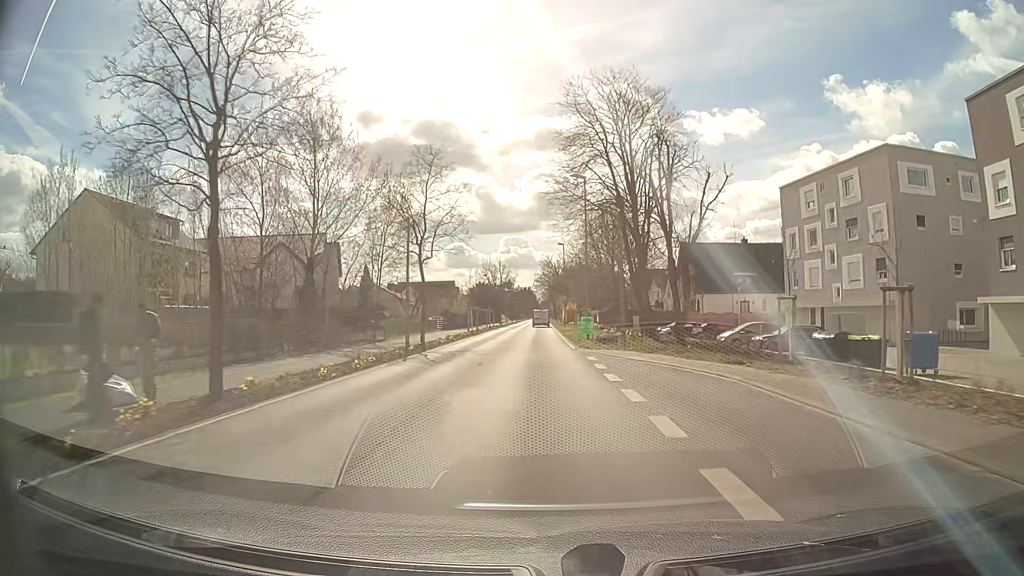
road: tertiary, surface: asphalt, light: Day
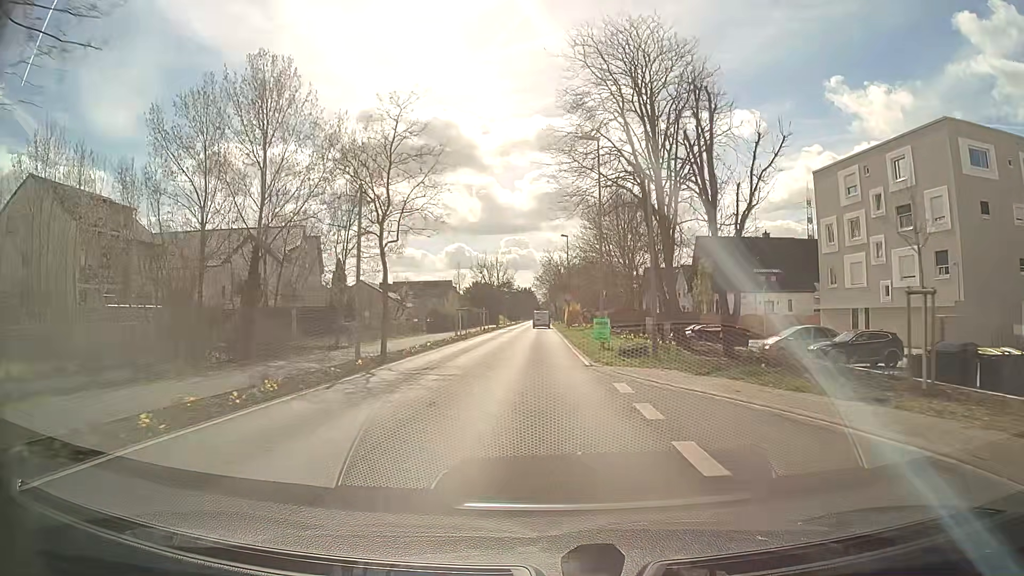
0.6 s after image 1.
(0.0, +7.8) m; 0°
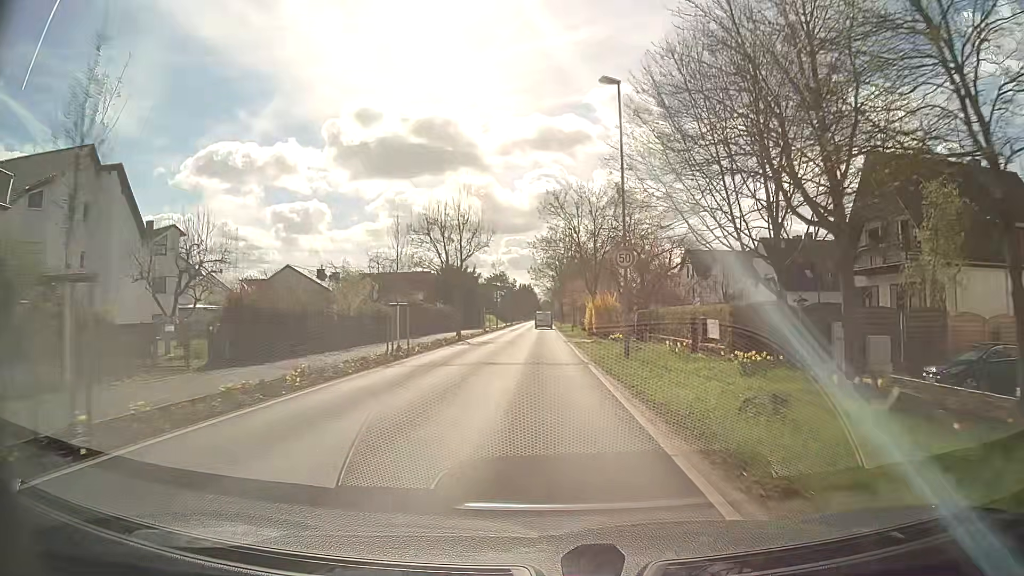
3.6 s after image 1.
(-0.1, +38.3) m; 0°
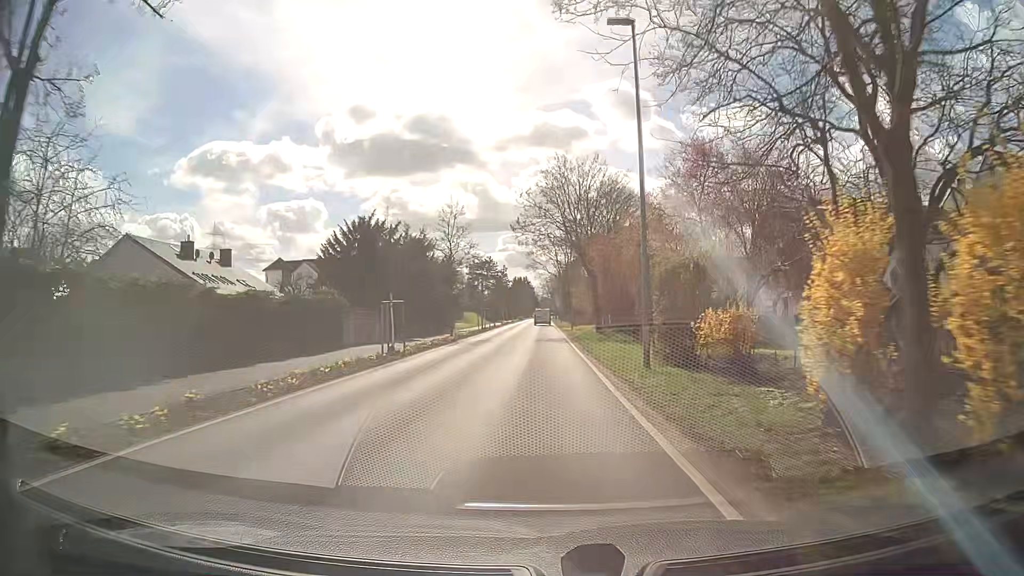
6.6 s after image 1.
(-0.1, +38.4) m; 0°
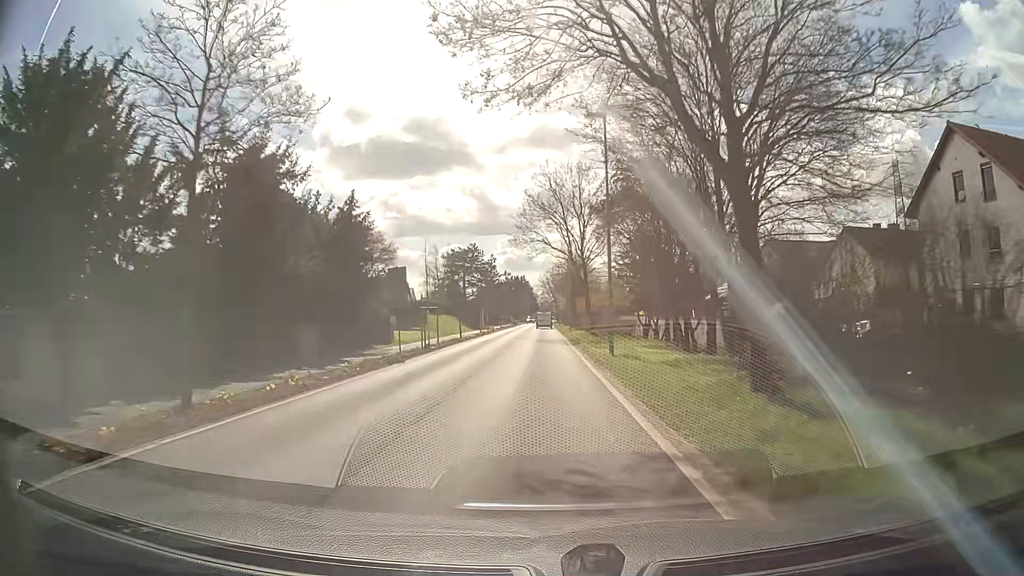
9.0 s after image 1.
(-0.1, +31.1) m; 0°
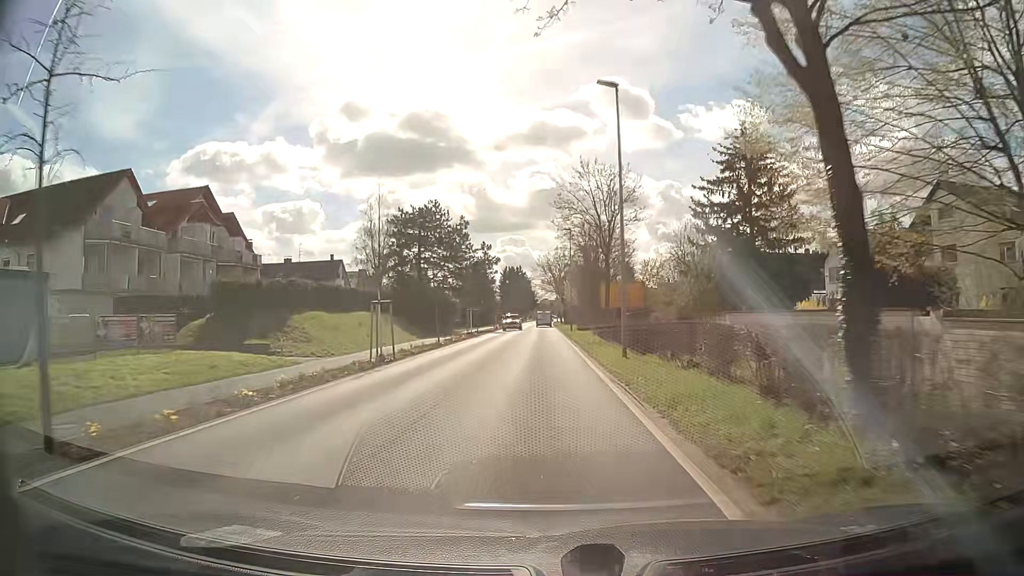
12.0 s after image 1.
(-0.1, +39.0) m; 0°
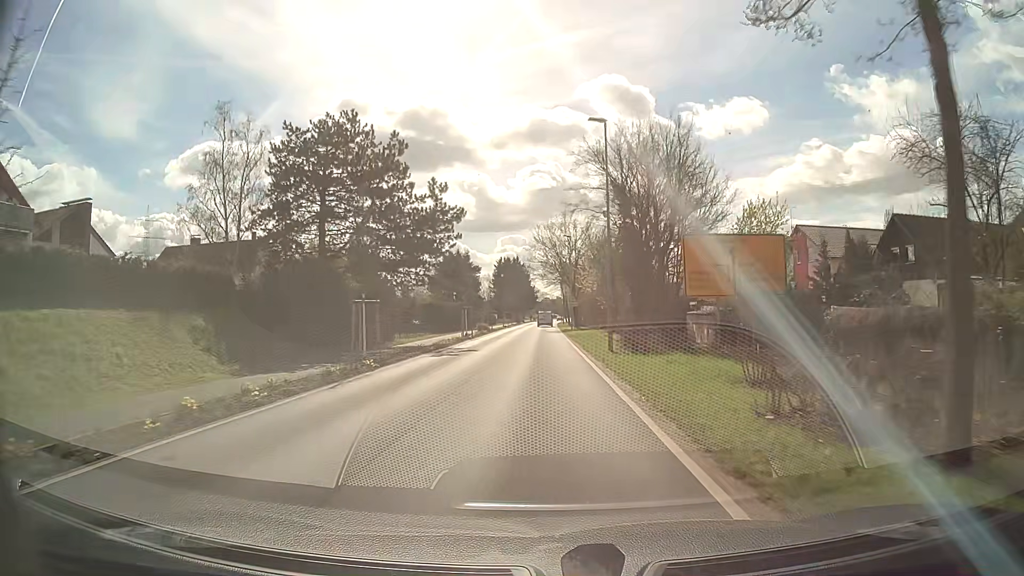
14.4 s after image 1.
(0.0, +31.0) m; 0°
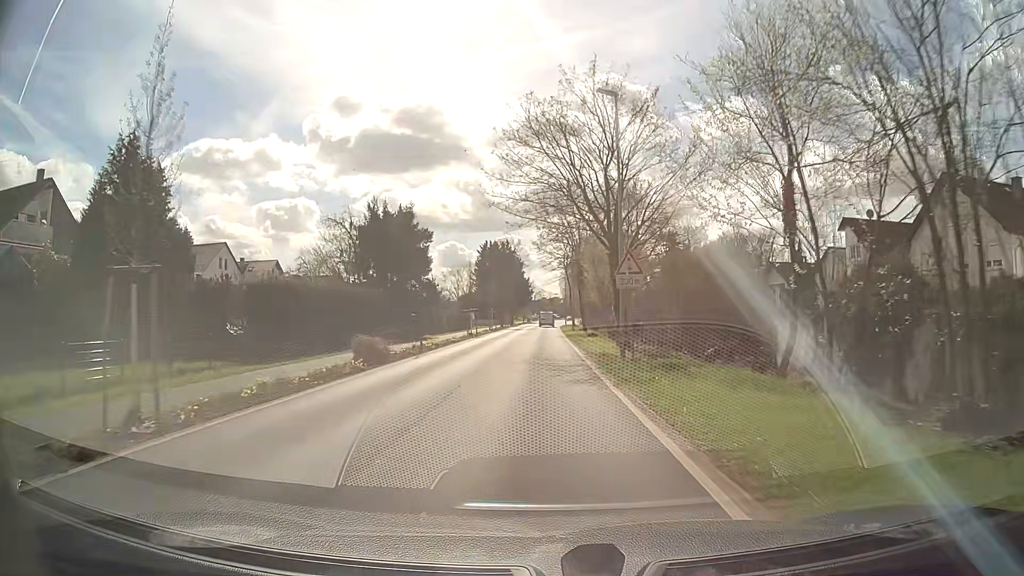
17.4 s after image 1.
(+0.1, +38.8) m; 0°
(0, +10) (0, +20) (0, +30) (0, +40) (+1, +50) (+1, +60) (+1, +70) (+1, +80) (+2, +90) (+3, +100) m
